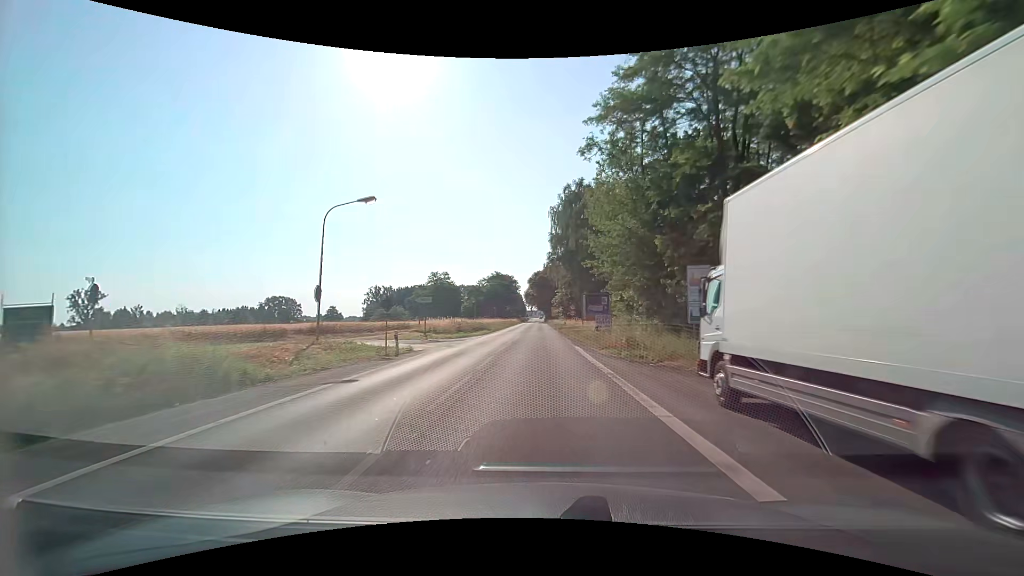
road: primary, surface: asphalt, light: Day
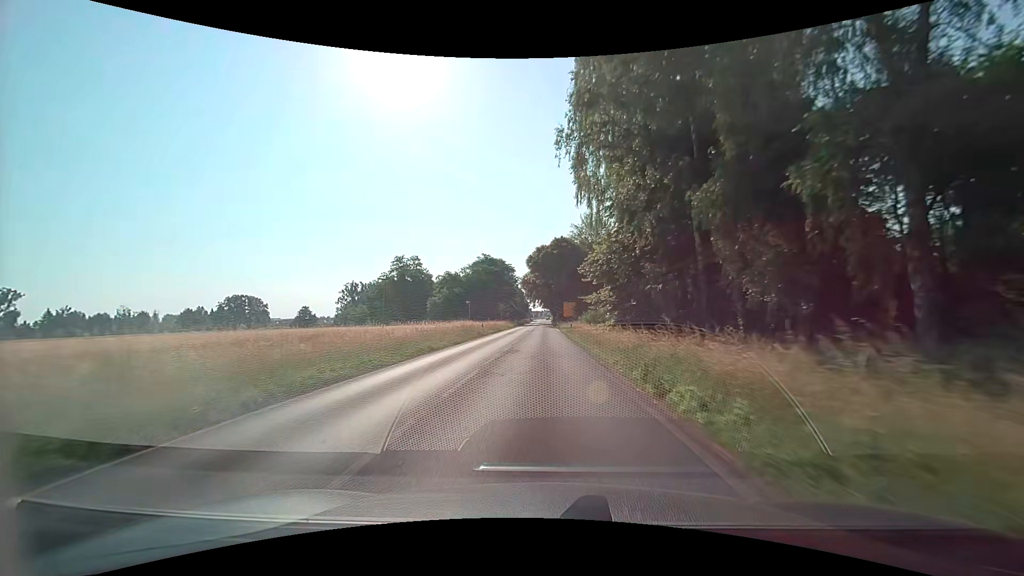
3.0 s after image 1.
(-0.3, +53.3) m; -1°
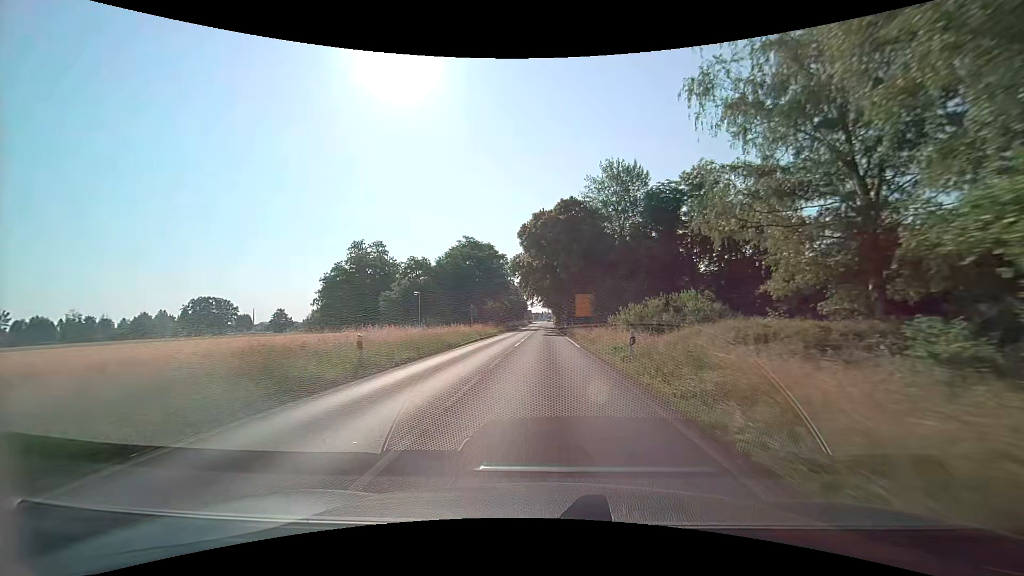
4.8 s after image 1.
(0.0, +31.2) m; 0°
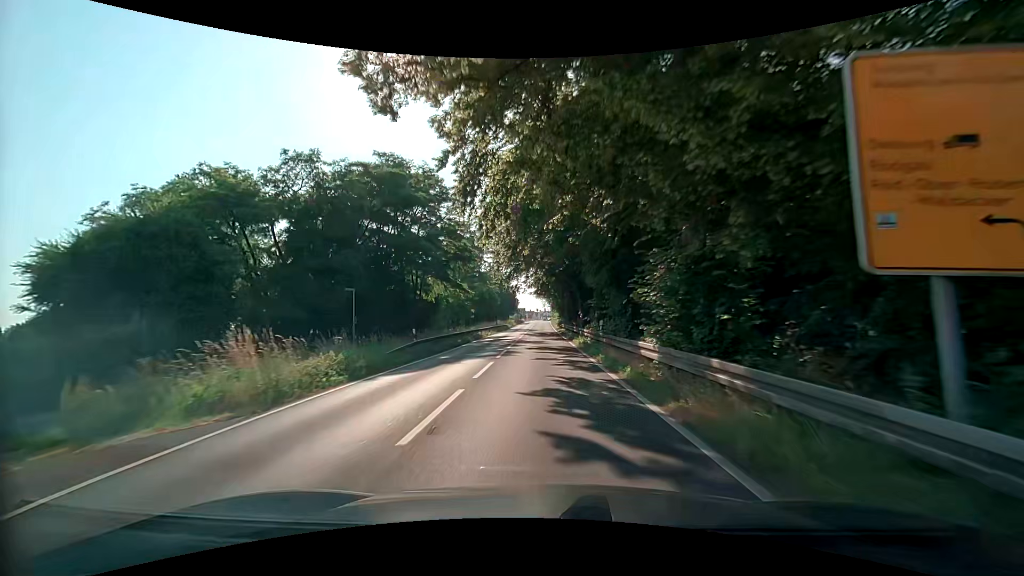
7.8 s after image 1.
(+0.3, +50.6) m; 0°
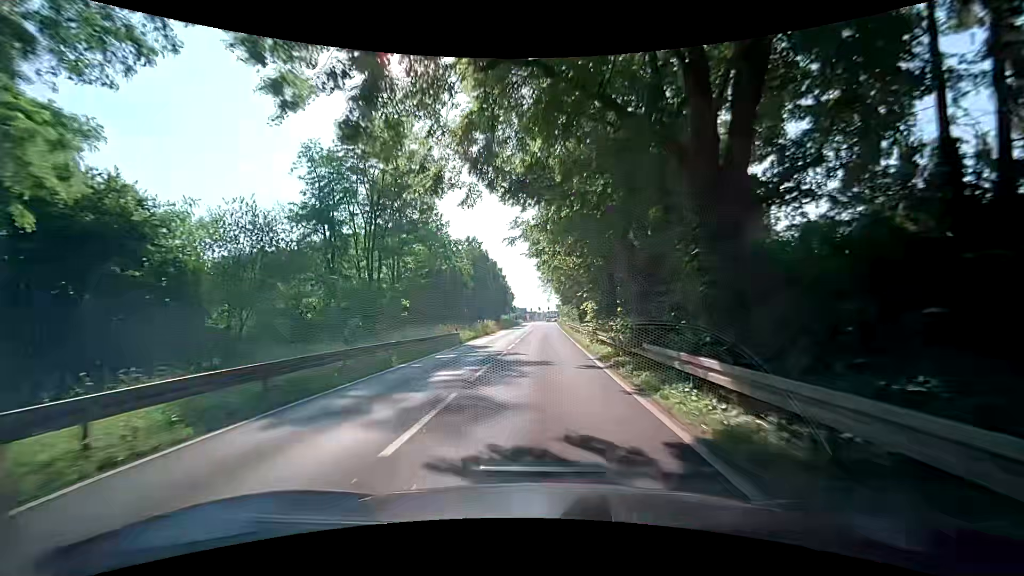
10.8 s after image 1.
(+0.1, +49.0) m; 0°
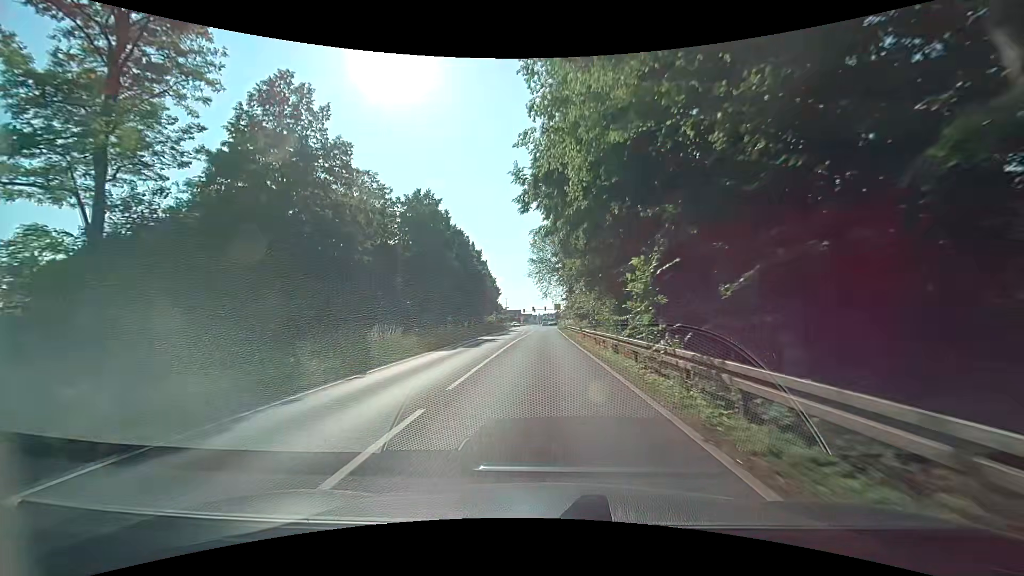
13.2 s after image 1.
(-0.2, +38.0) m; +1°
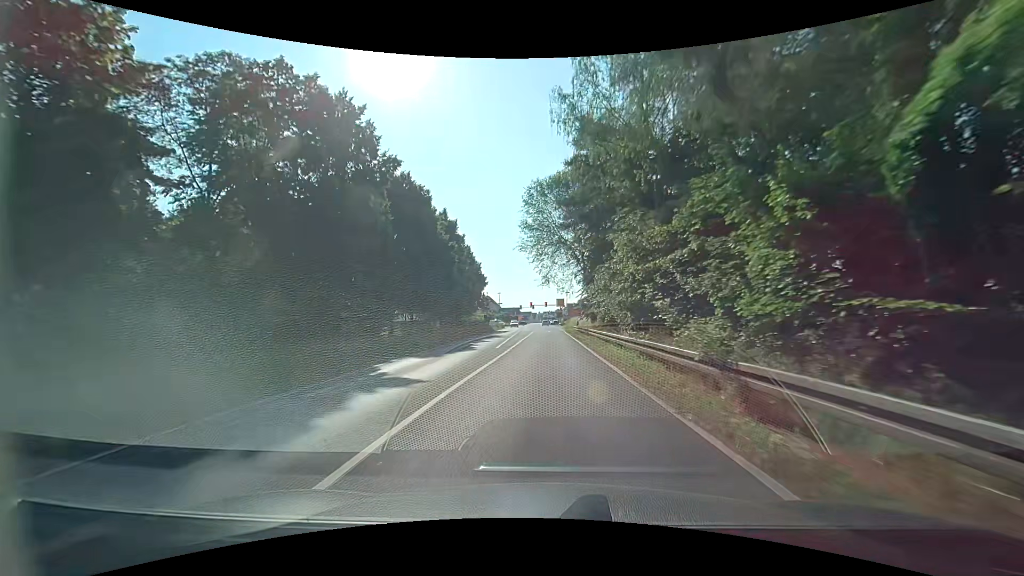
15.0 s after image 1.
(-0.3, +27.6) m; -1°
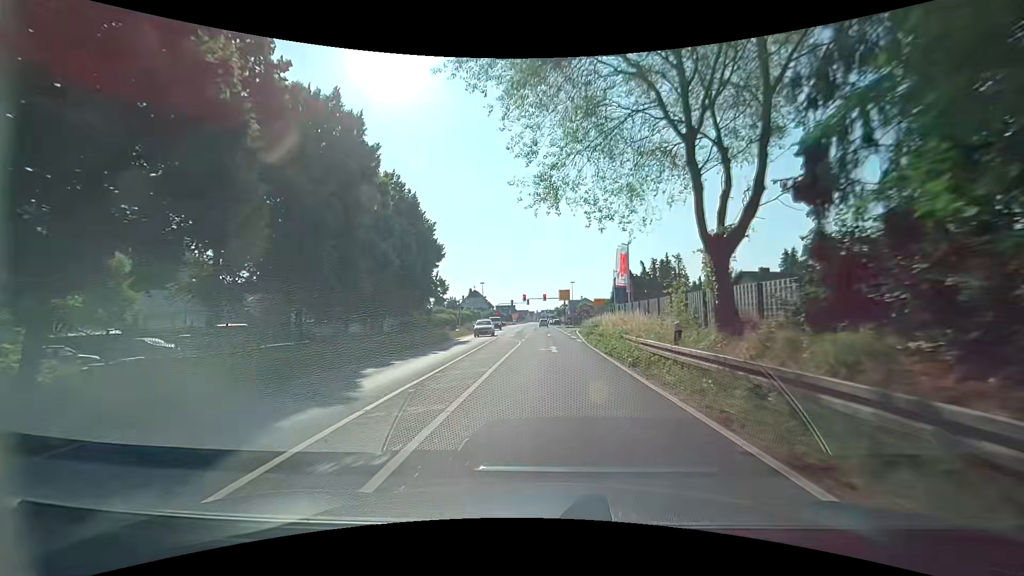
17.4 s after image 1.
(+0.5, +35.8) m; +1°
